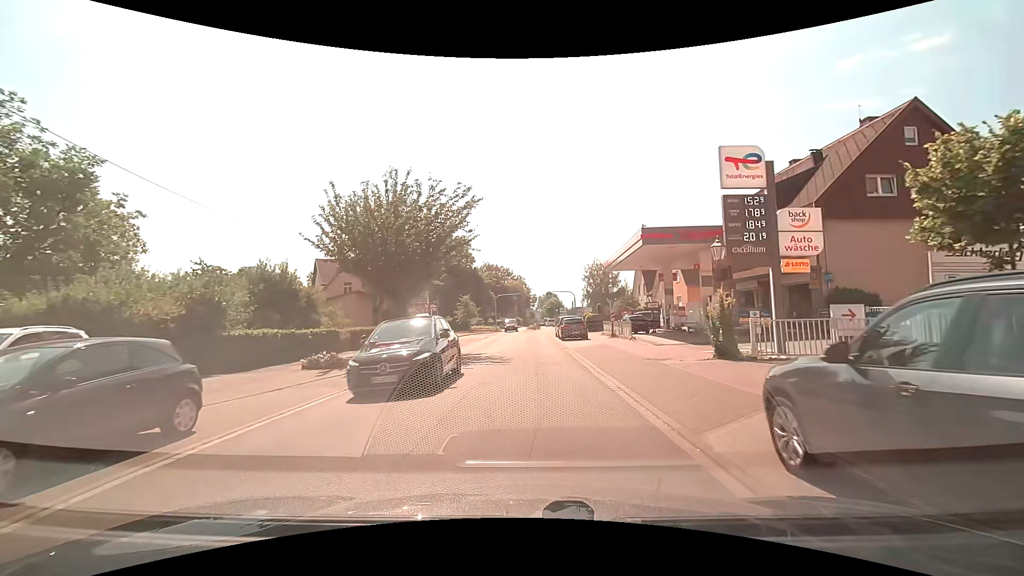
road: residential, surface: paving_stones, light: Day
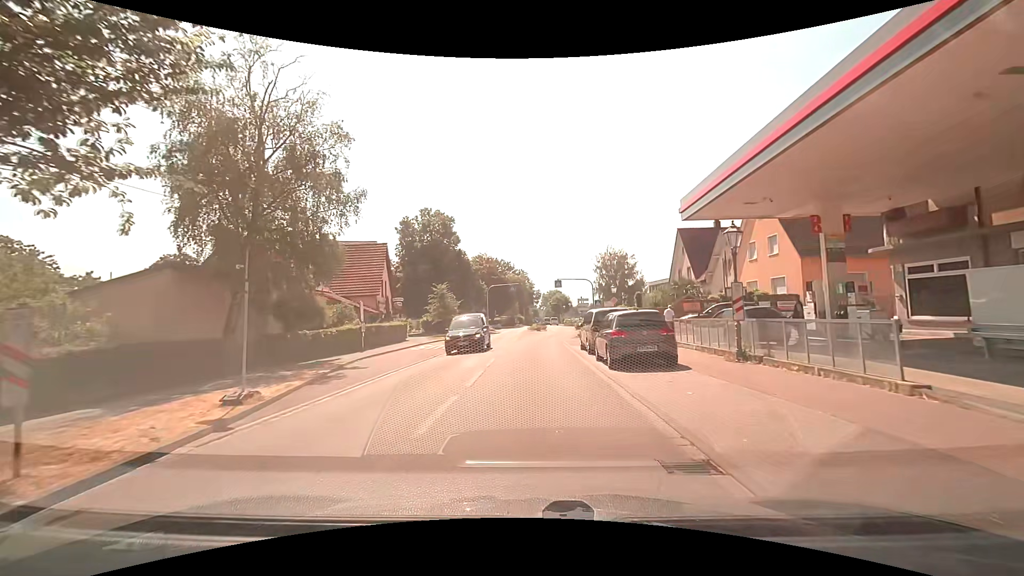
(0.0, +20.0) m; -1°
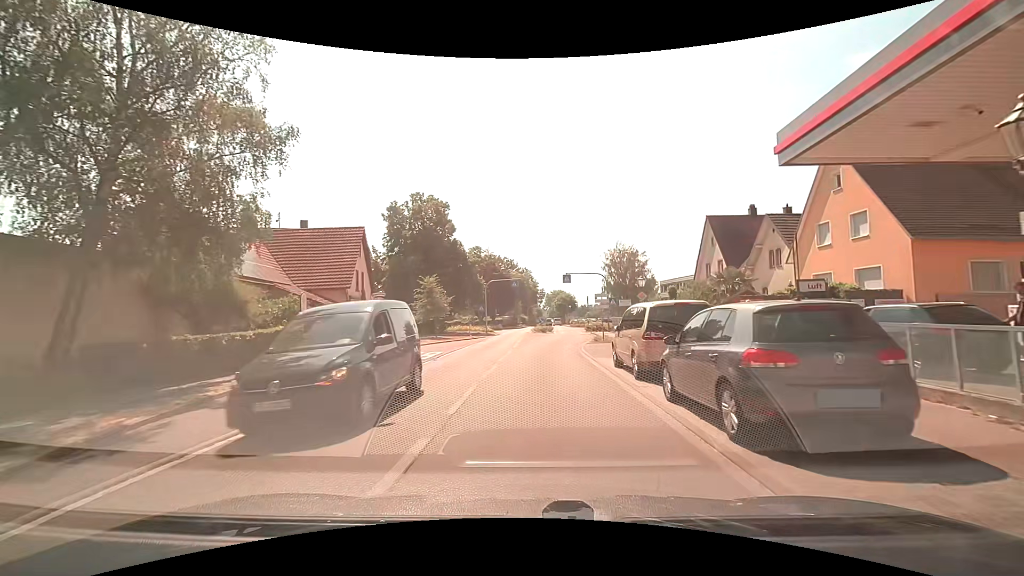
(-0.1, +7.6) m; -1°
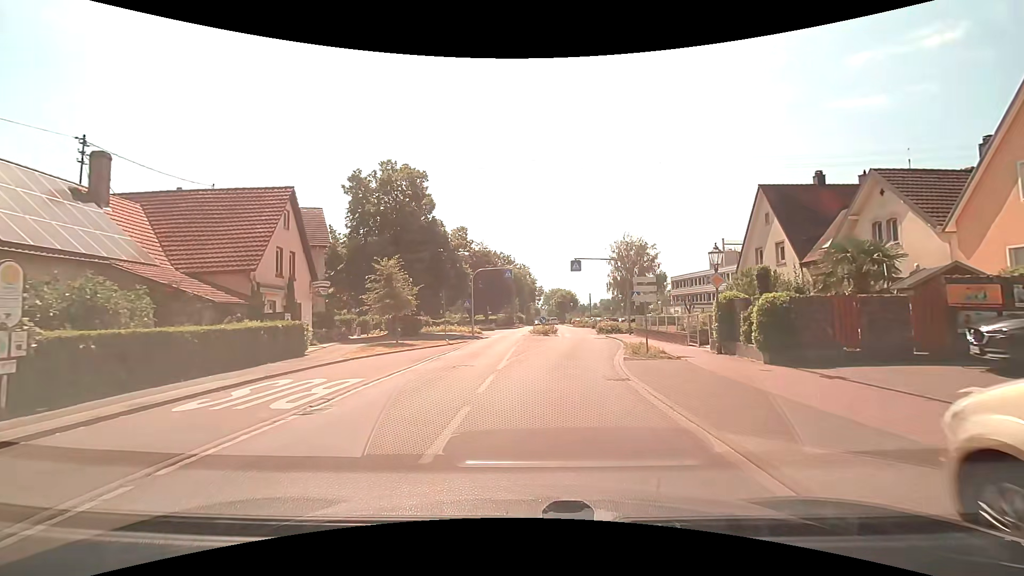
(+0.2, +11.4) m; +1°
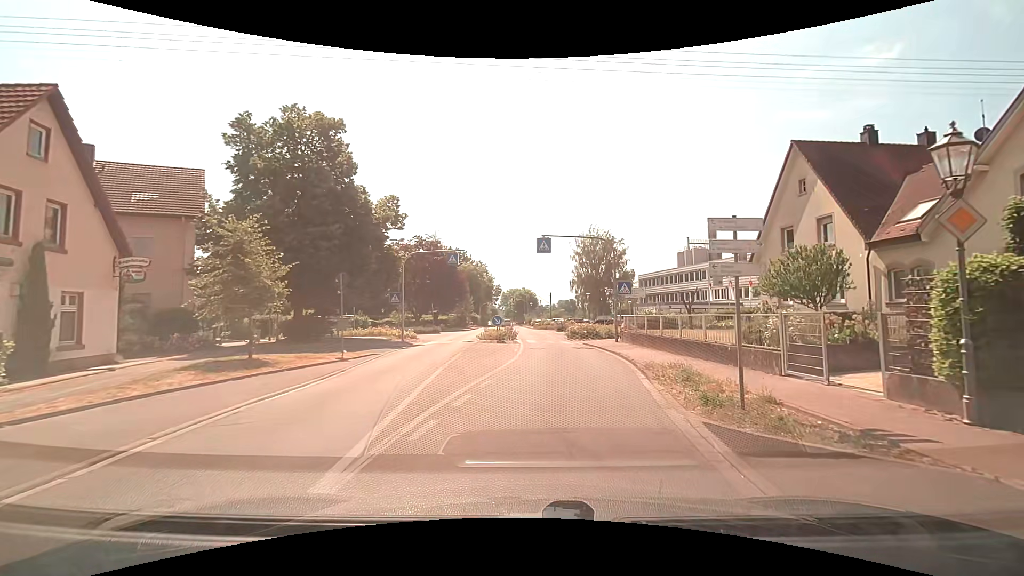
(+0.4, +11.0) m; +4°
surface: asphalt
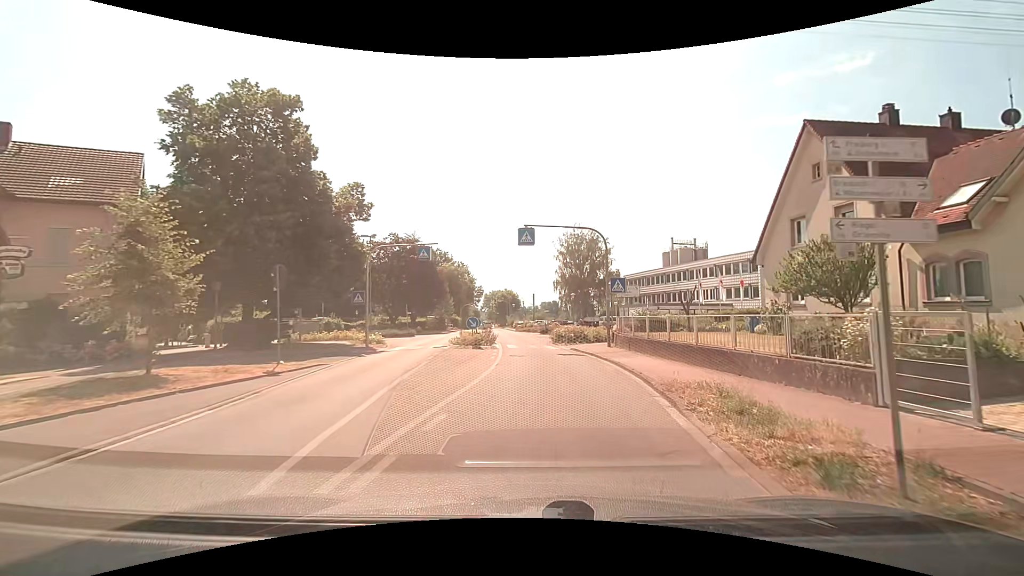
(+0.1, +3.6) m; +2°
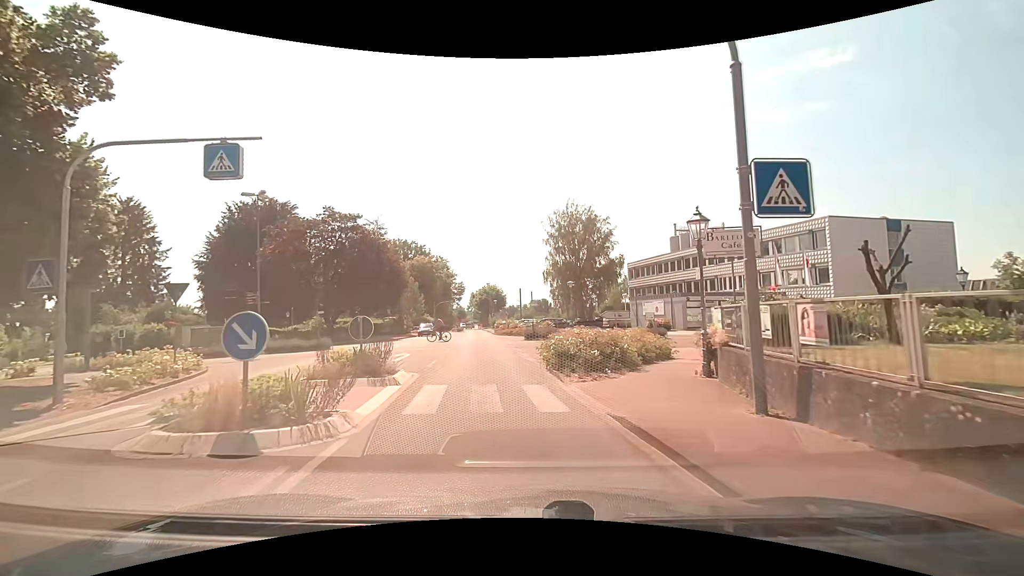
(+0.9, +17.7) m; +2°
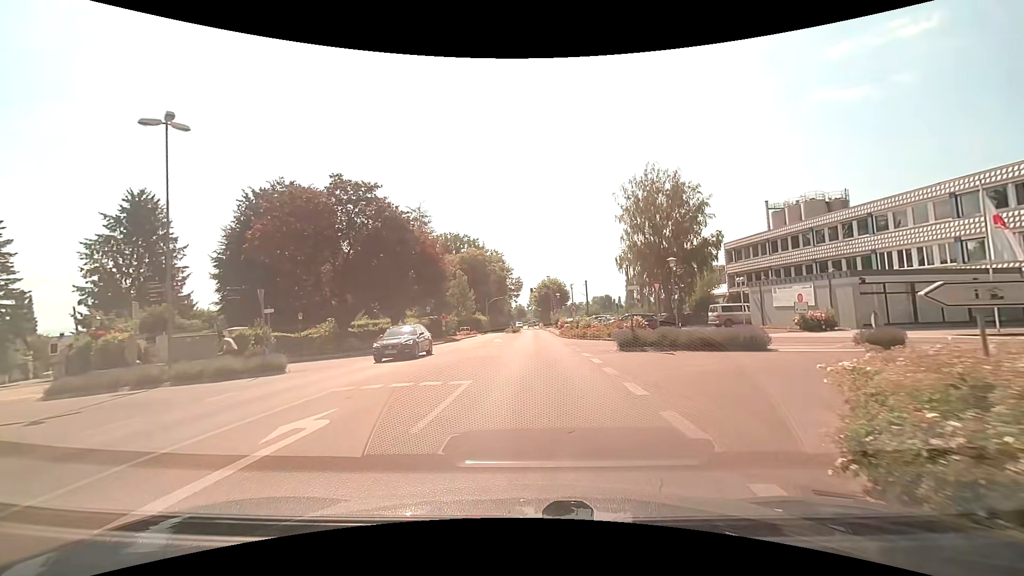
(-1.1, +14.4) m; -7°
(0, +10) (0, +20) (+1, +30) (+1, +40) (+1, +50) (+1, +60) (+1, +70) (0, +80) (0, +90) (0, +100) m
